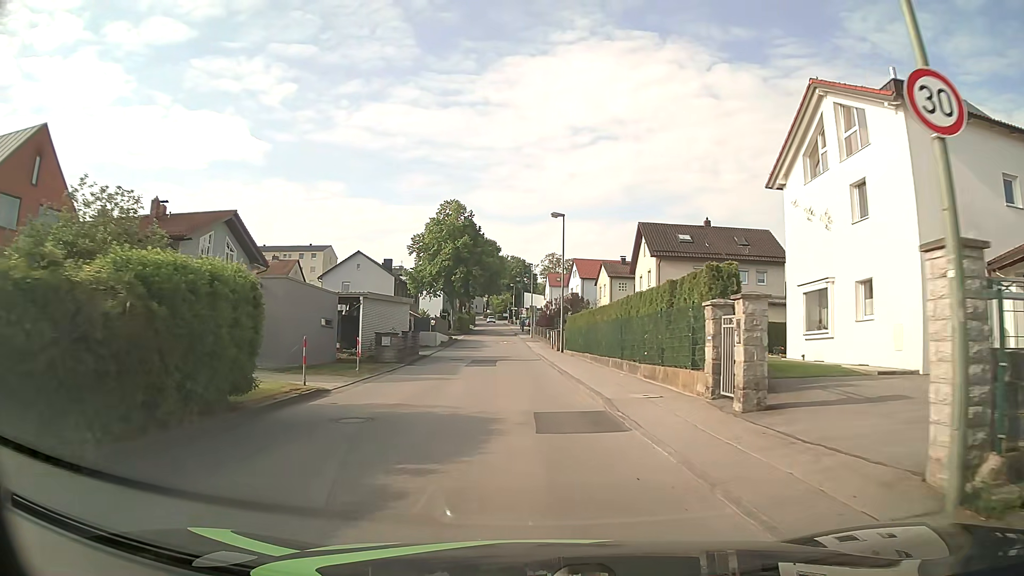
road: unclassified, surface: asphalt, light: Day
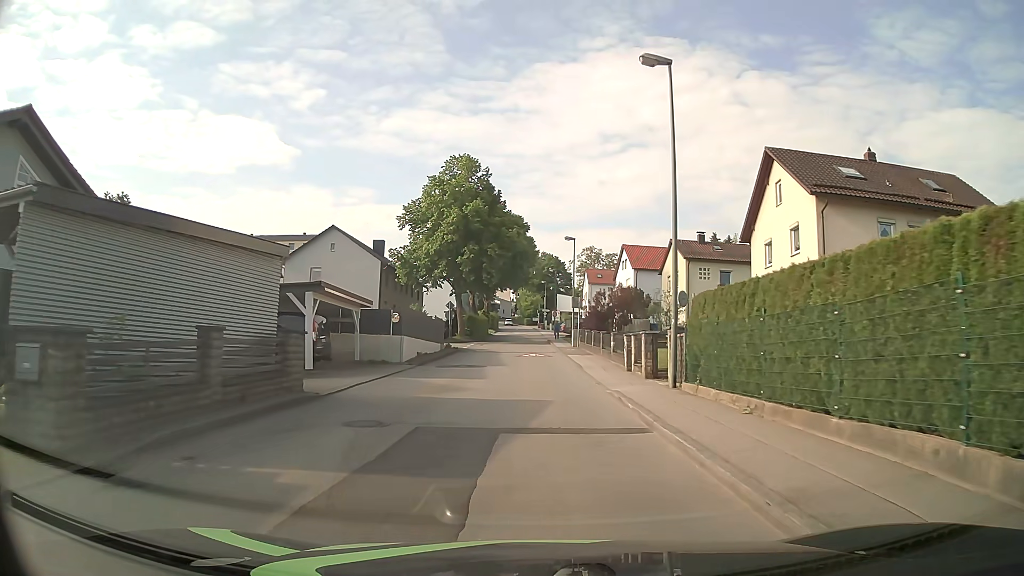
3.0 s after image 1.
(-1.0, +23.8) m; -2°
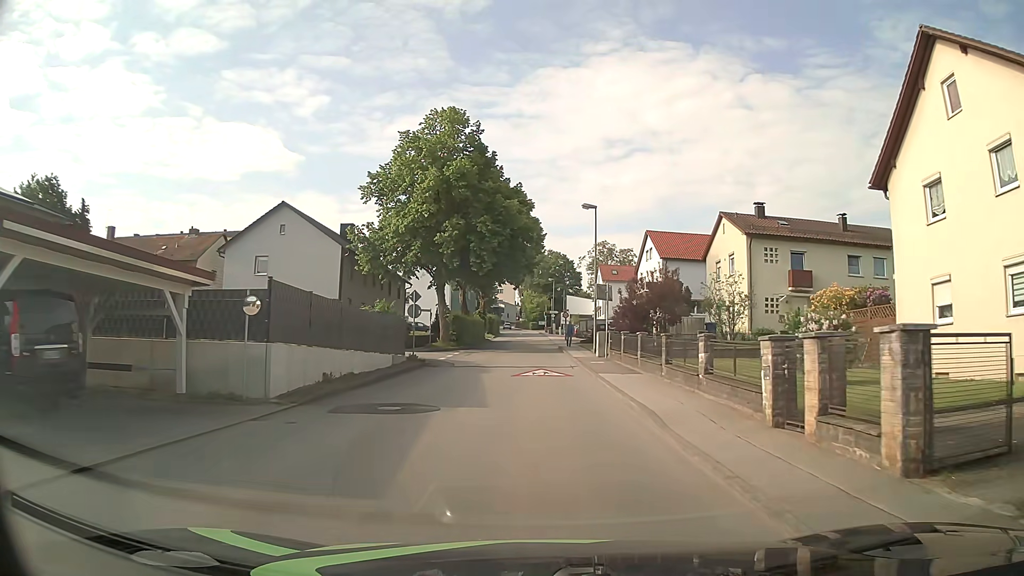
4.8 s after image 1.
(-0.1, +14.2) m; -1°
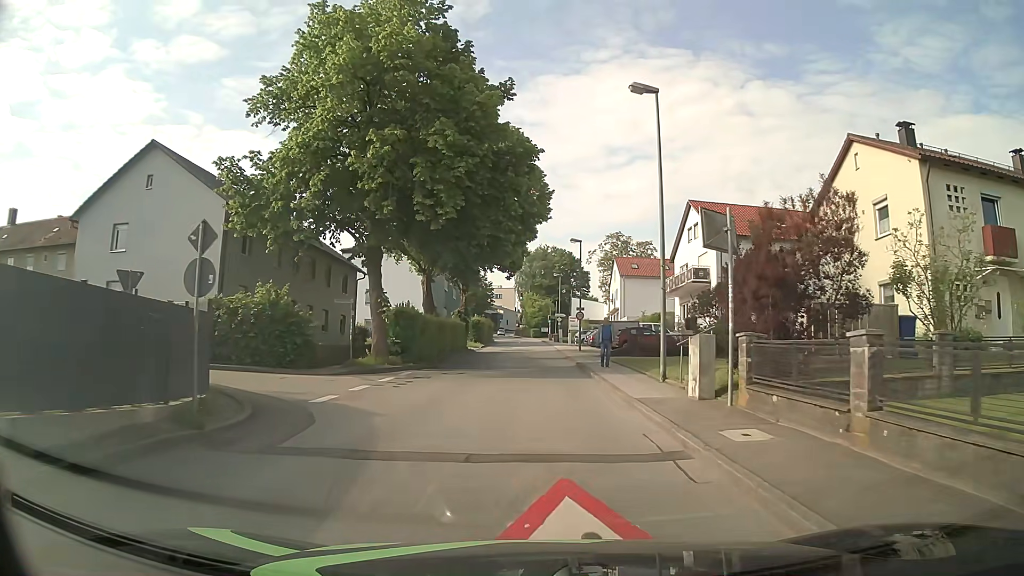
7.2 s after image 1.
(-0.1, +18.8) m; 0°
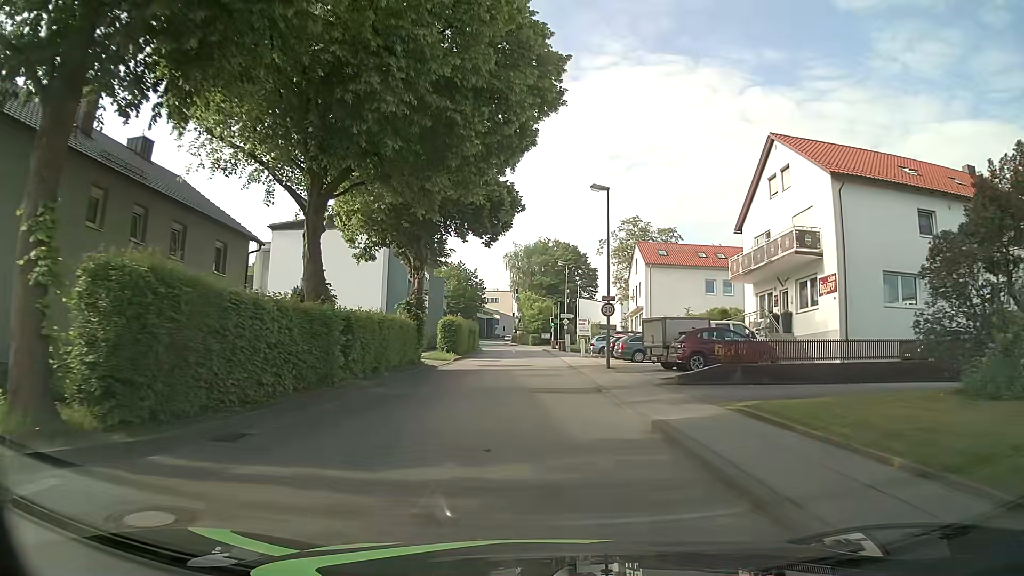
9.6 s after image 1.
(0.0, +18.8) m; 0°
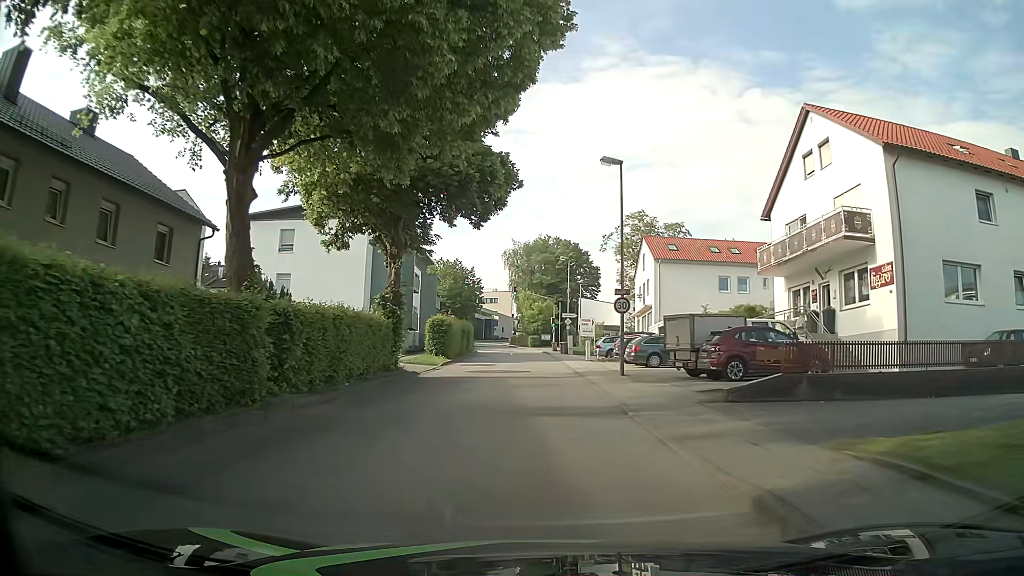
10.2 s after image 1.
(+0.1, +4.7) m; +1°
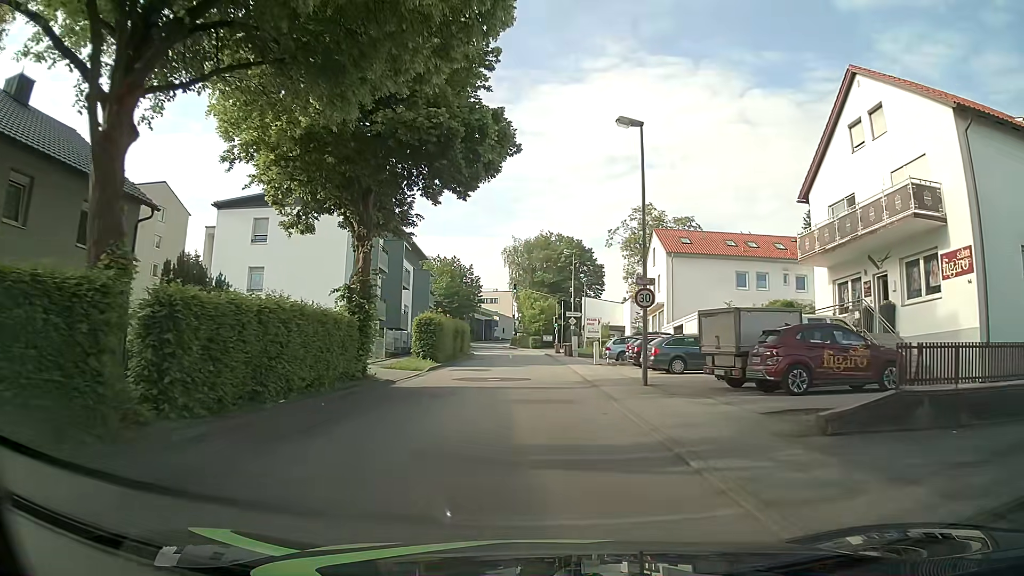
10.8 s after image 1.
(-0.1, +4.7) m; -1°
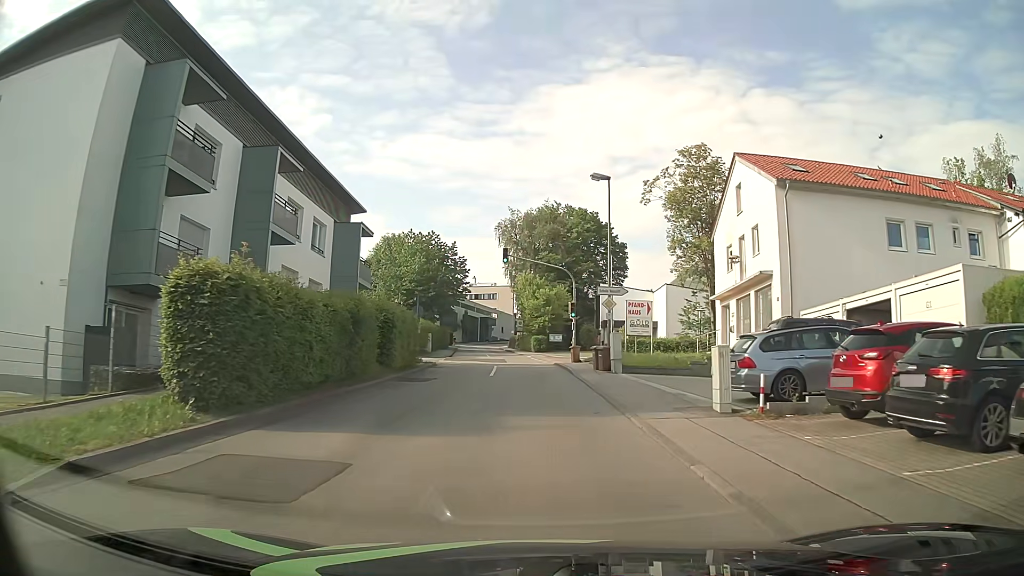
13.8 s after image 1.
(0.0, +23.8) m; +1°
(0, +10) (-1, +20) (-1, +30) (-2, +40) (-3, +50) (-4, +60) (-5, +70) (-7, +80) (-8, +90) (-9, +99) m
